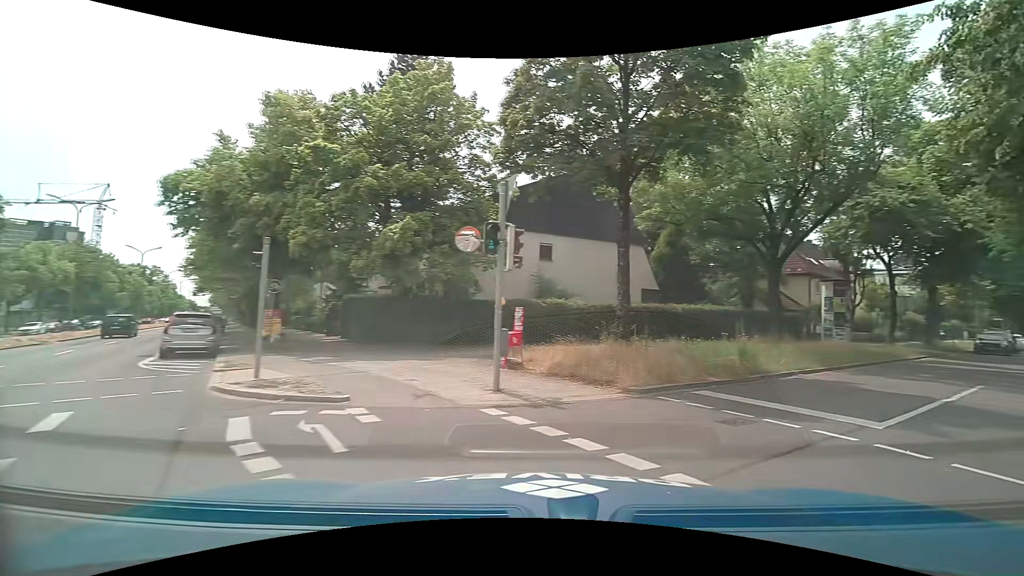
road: primary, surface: asphalt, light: Day
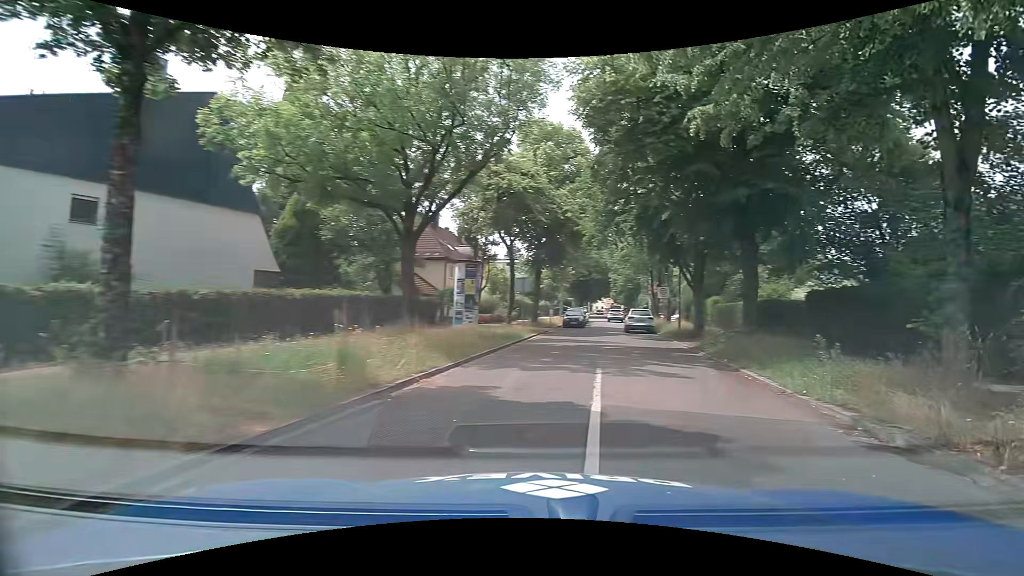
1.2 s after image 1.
(+2.0, +6.0) m; +39°
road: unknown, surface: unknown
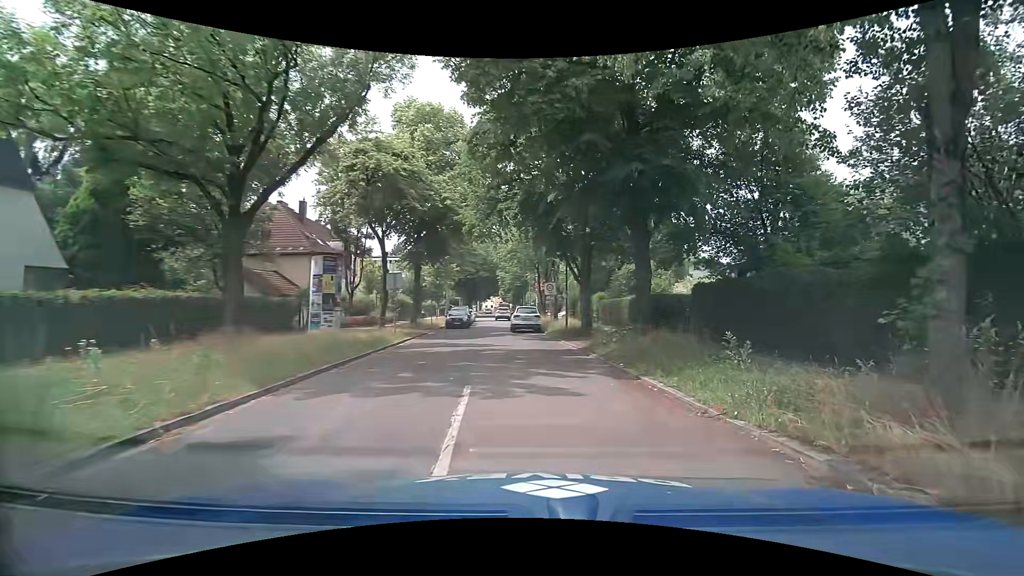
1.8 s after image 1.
(+0.4, +3.3) m; +12°
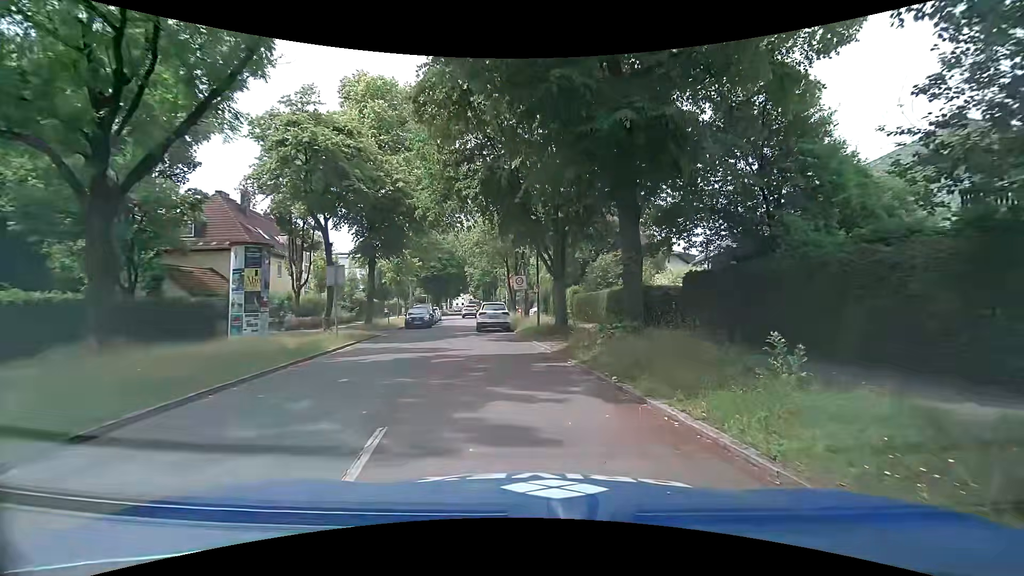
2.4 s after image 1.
(+0.2, +3.4) m; +5°
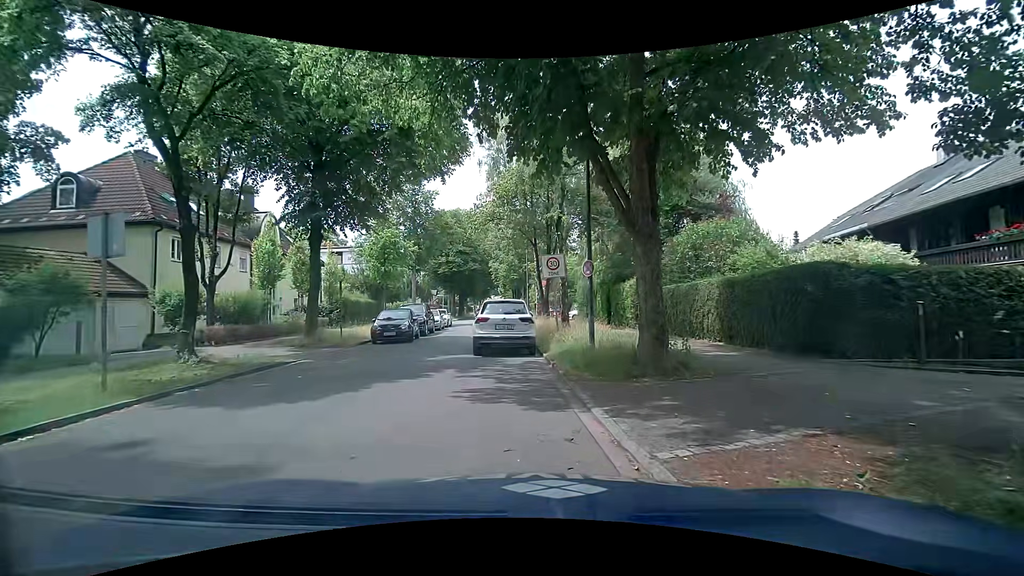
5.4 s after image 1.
(-0.3, +12.5) m; -3°
